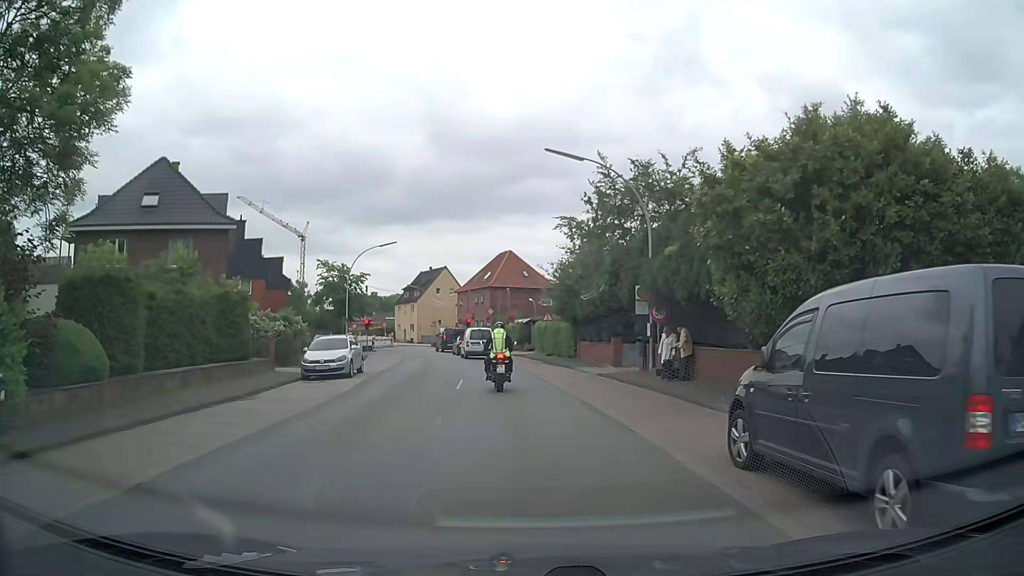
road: secondary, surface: asphalt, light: Day
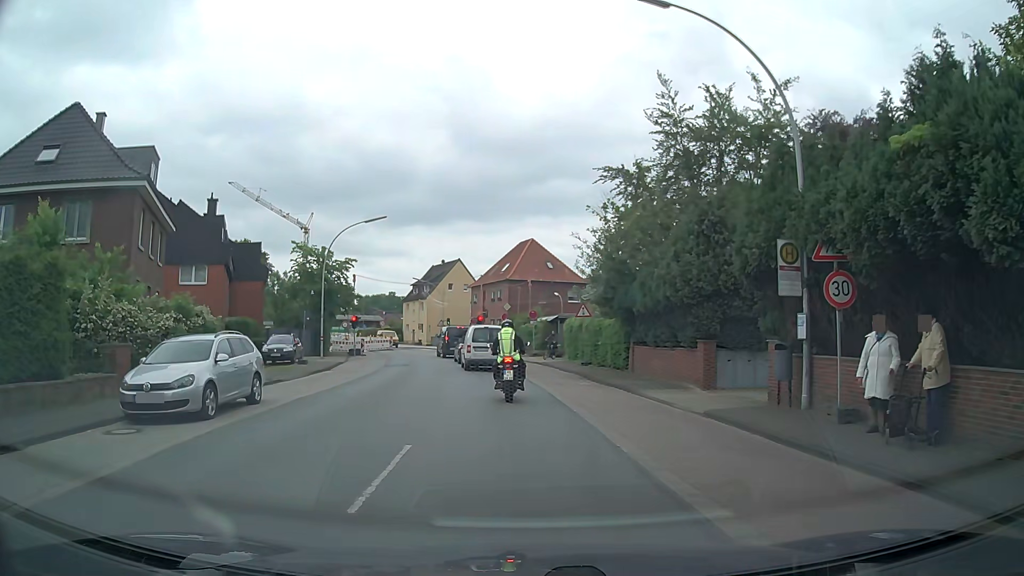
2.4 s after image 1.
(-0.3, +12.1) m; -2°
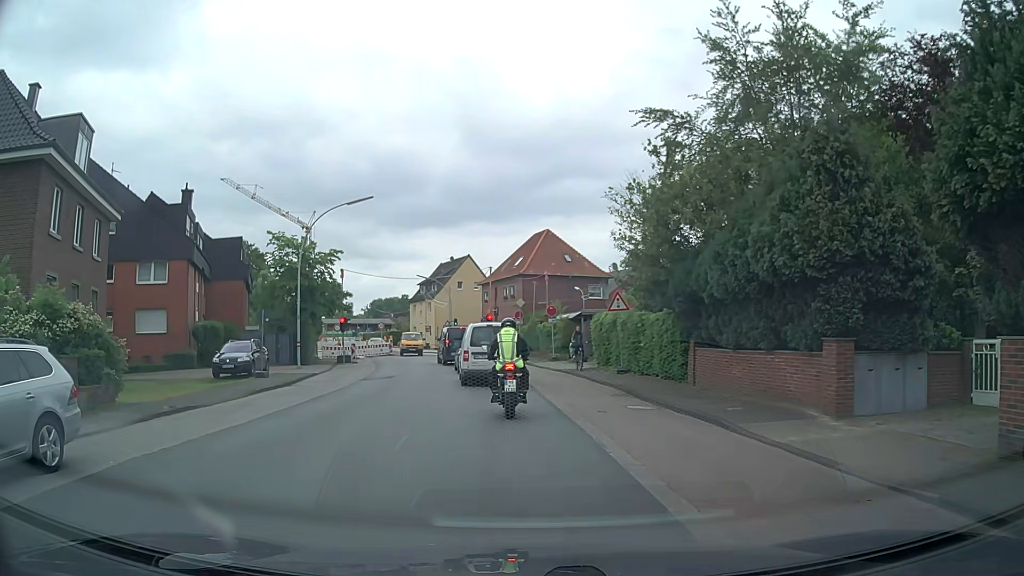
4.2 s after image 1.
(-0.1, +7.3) m; 0°
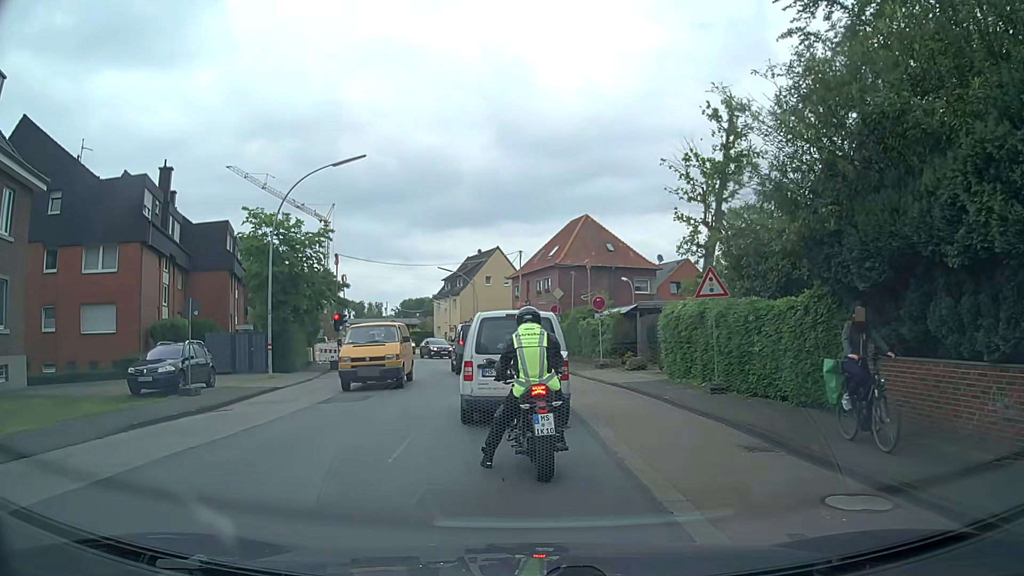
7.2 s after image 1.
(-0.4, +8.4) m; -4°
